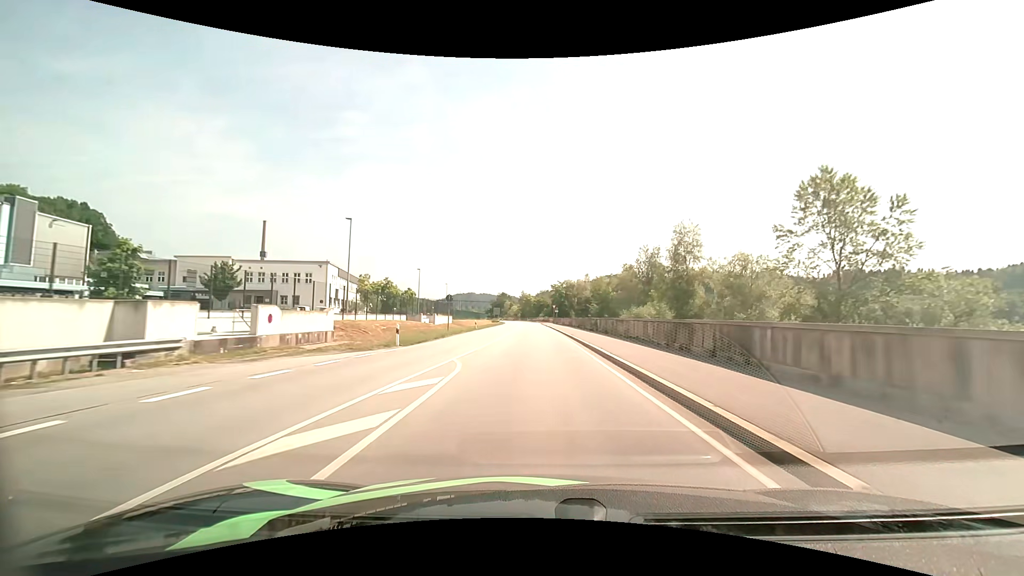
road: primary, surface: asphalt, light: Day
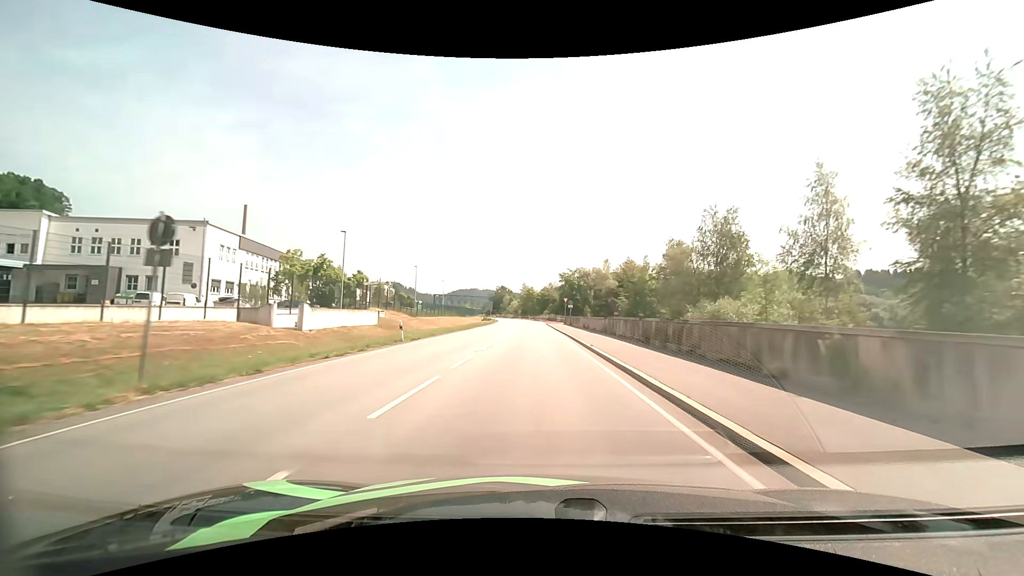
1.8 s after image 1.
(-0.1, +31.9) m; 0°
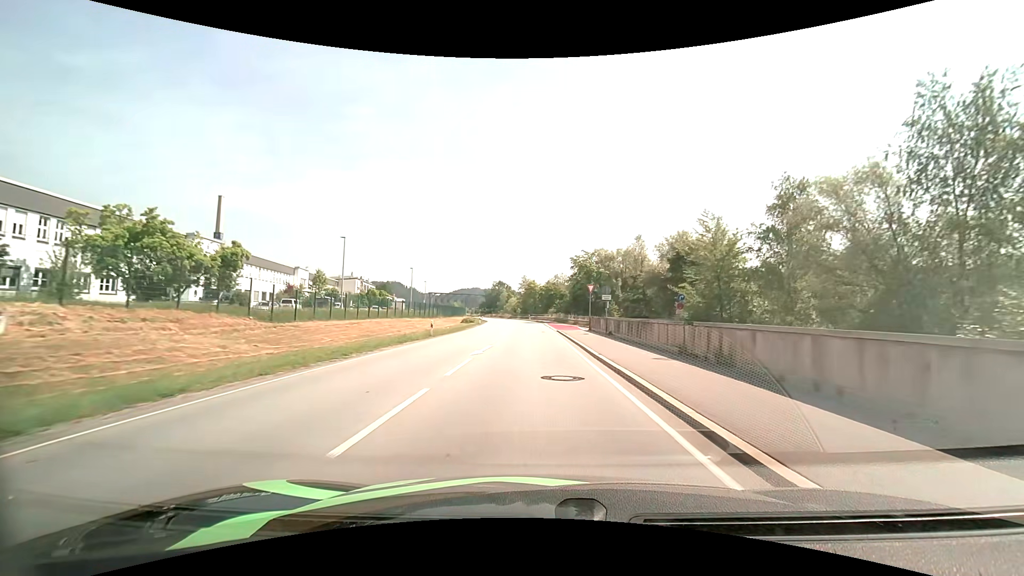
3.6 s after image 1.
(-0.2, +31.4) m; 0°
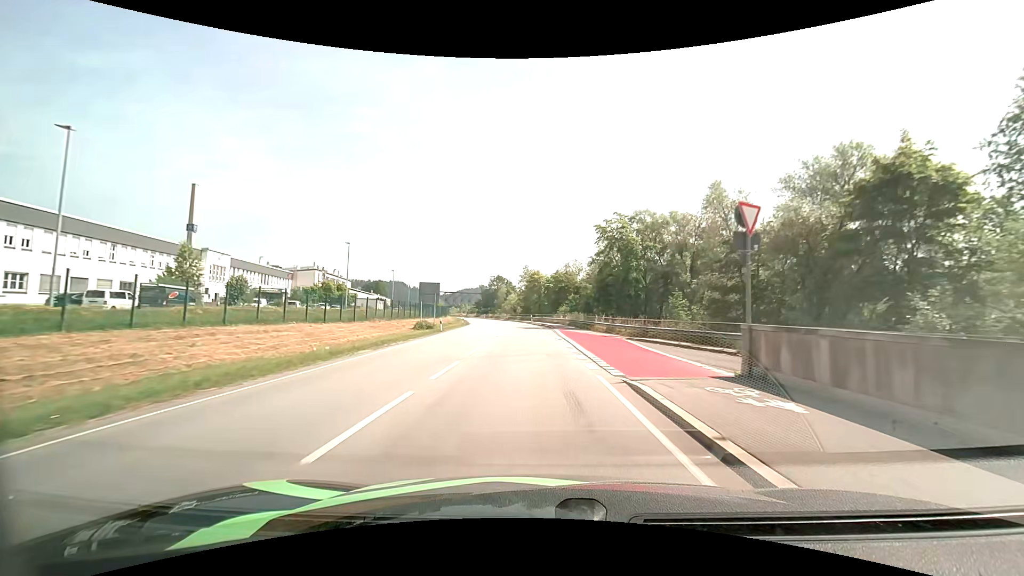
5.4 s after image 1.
(-0.1, +30.5) m; -1°
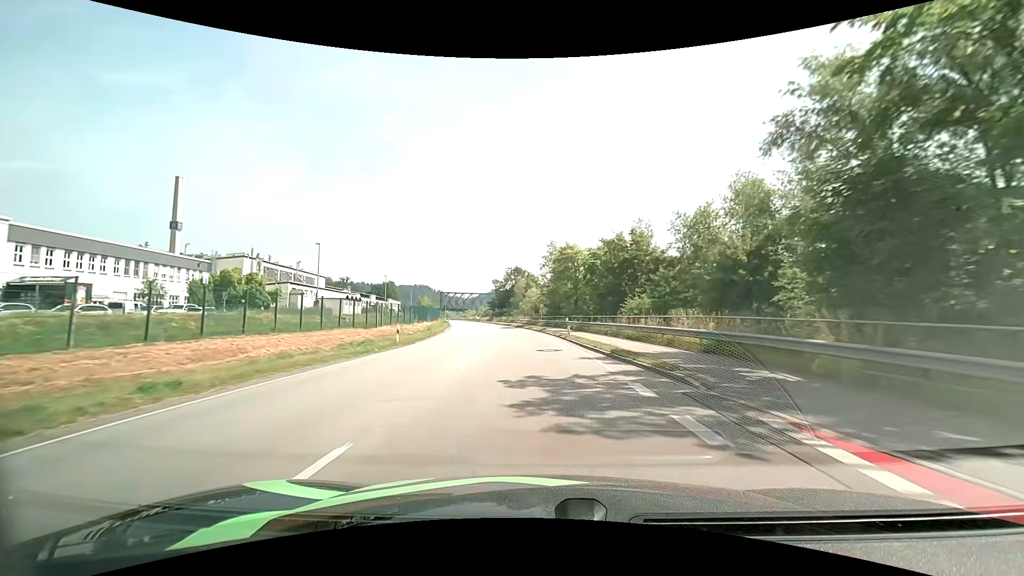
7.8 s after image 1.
(-0.9, +40.2) m; -3°
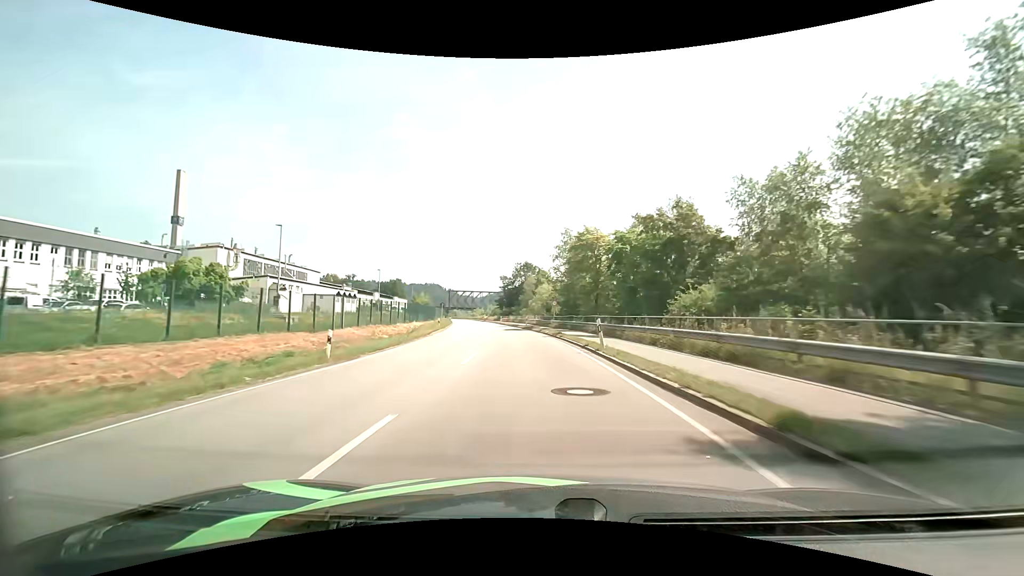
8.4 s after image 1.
(-0.1, +10.2) m; -1°
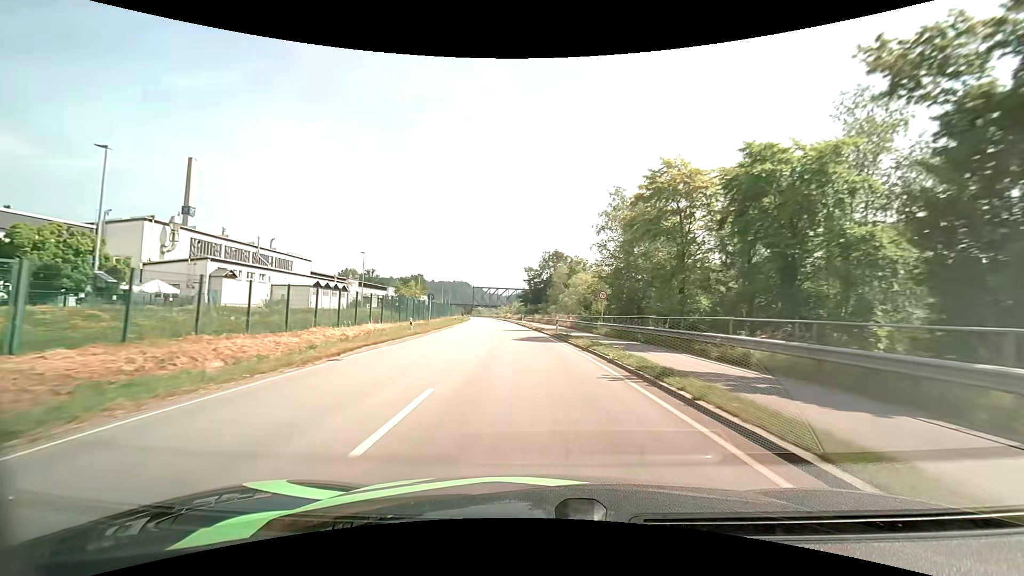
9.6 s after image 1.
(-0.6, +20.5) m; -3°
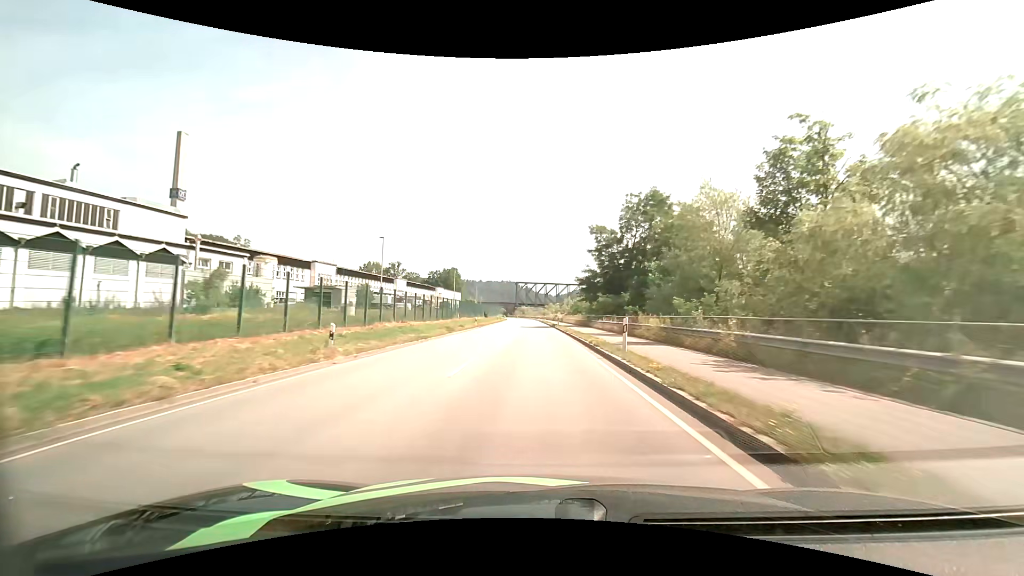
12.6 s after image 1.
(-3.2, +50.3) m; -6°
